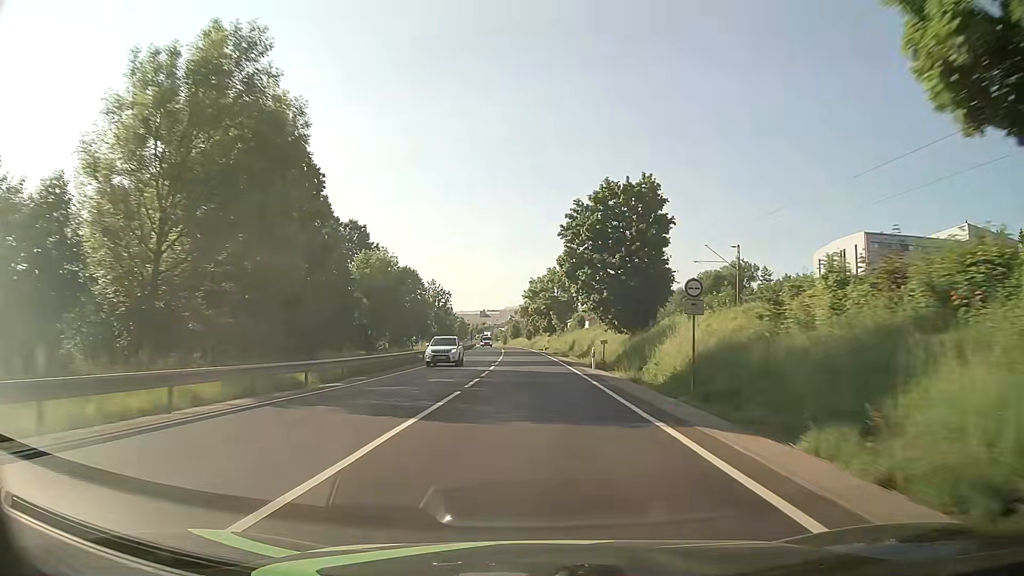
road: primary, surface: asphalt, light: Day
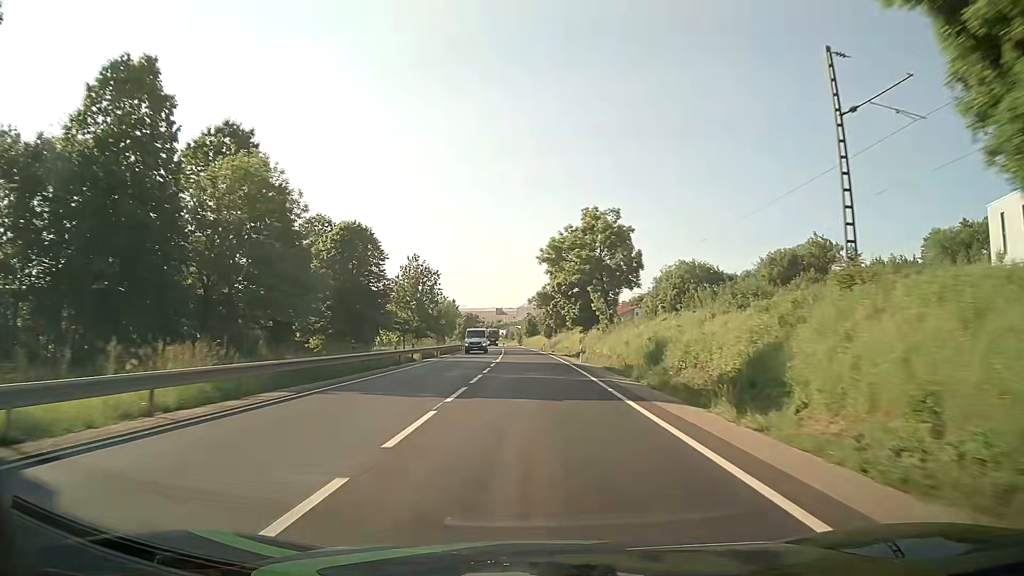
(-0.4, +41.5) m; -1°
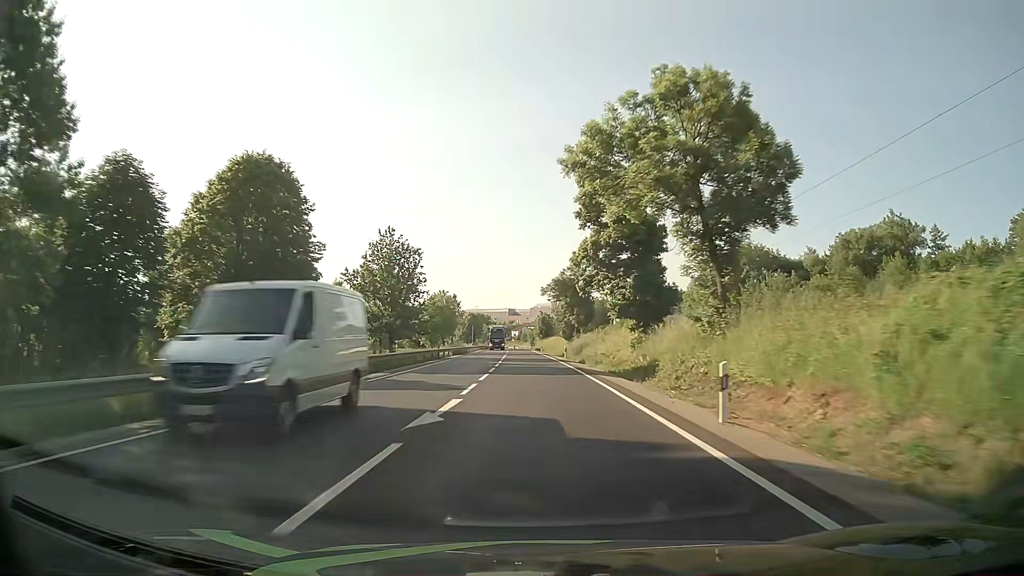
(-0.3, +27.9) m; -1°
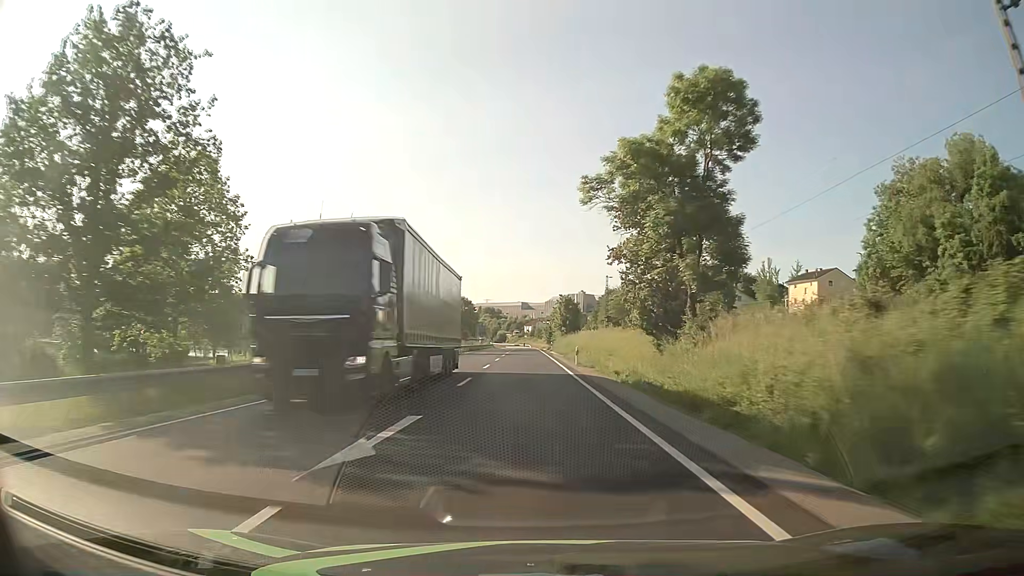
(-0.8, +57.9) m; -1°
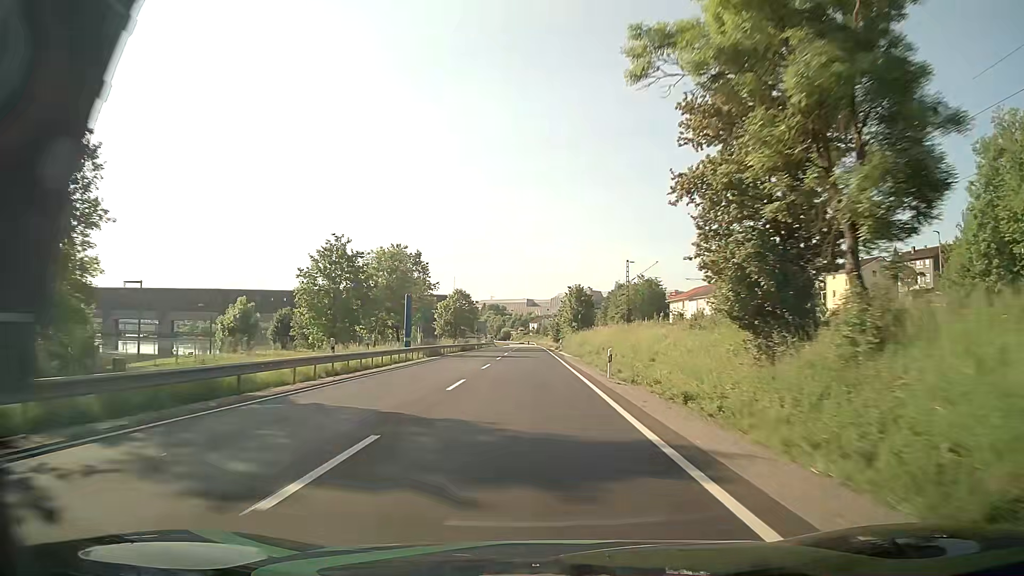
(-0.1, +14.6) m; -1°
